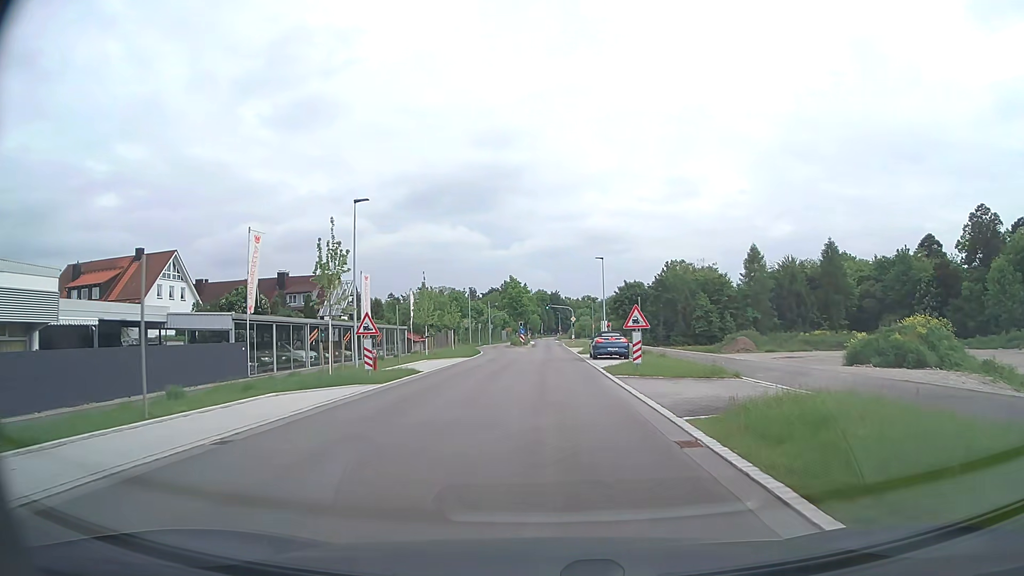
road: secondary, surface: asphalt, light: Day
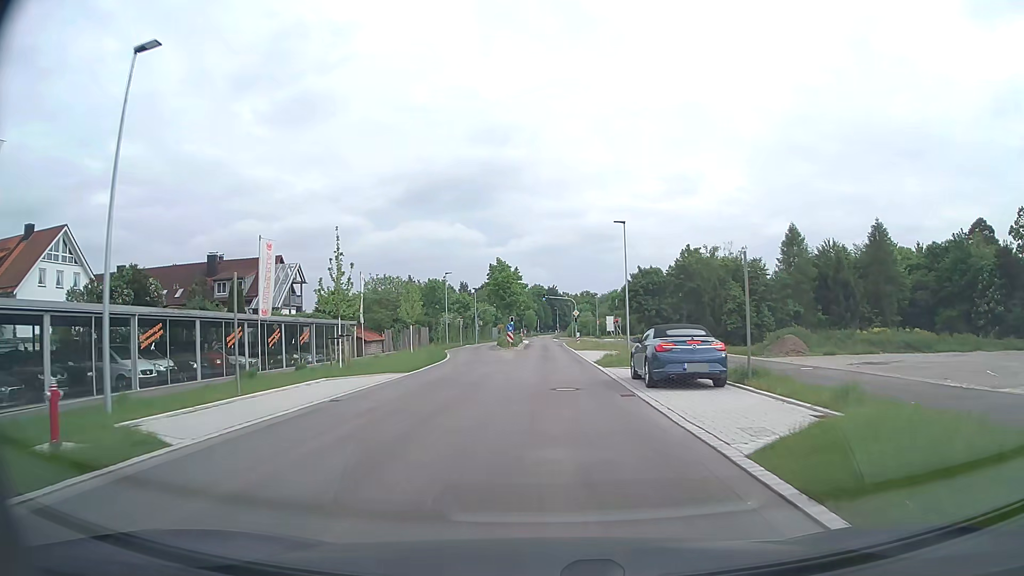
(+0.1, +19.0) m; 0°
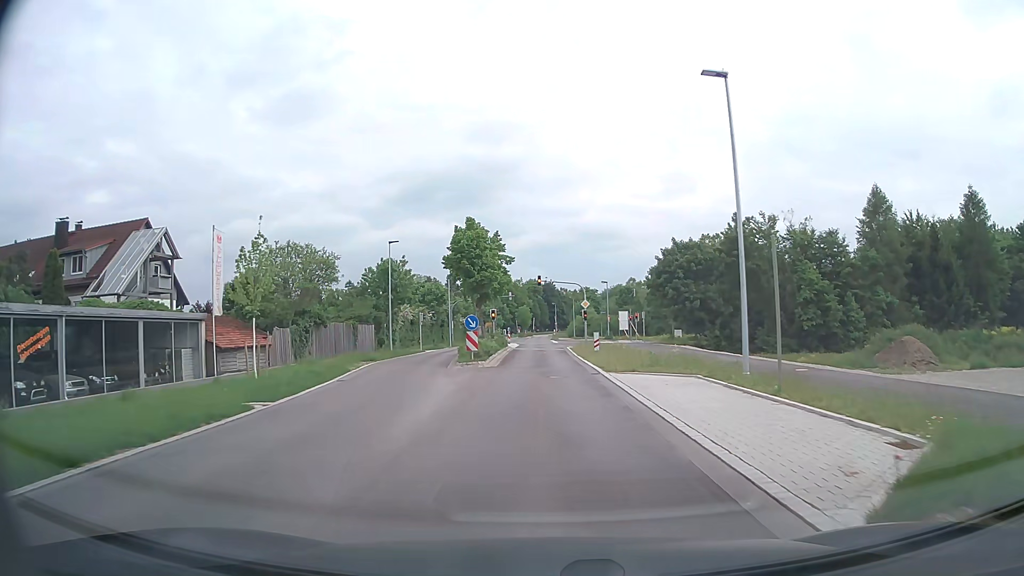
(+0.1, +25.3) m; 0°
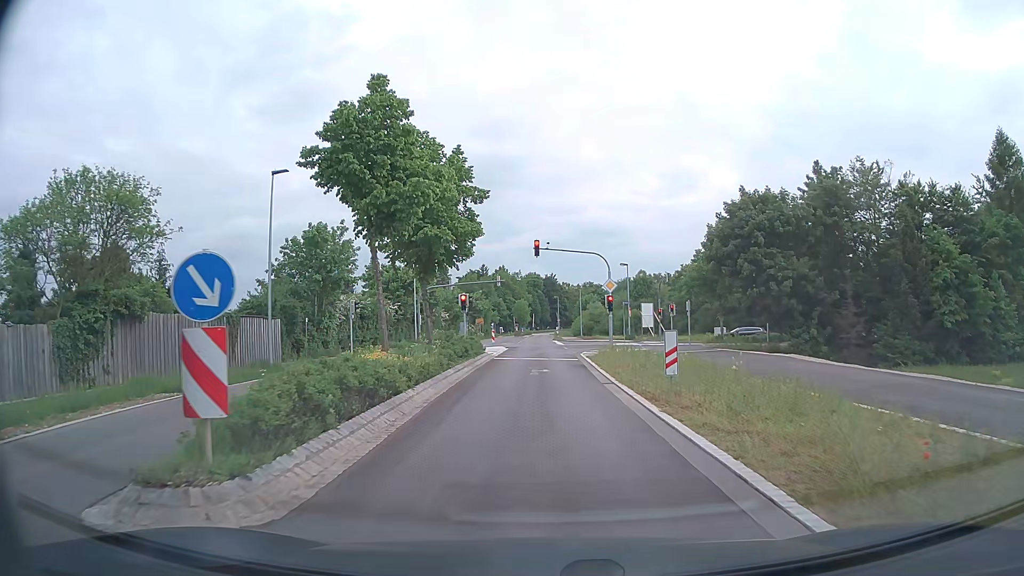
(+0.1, +21.3) m; 0°
(0, +10) (0, +20) (0, +30) (-1, +40) (-1, +50) (-1, +60) (-1, +70) (-1, +80) (-1, +90) (-1, +100) m
